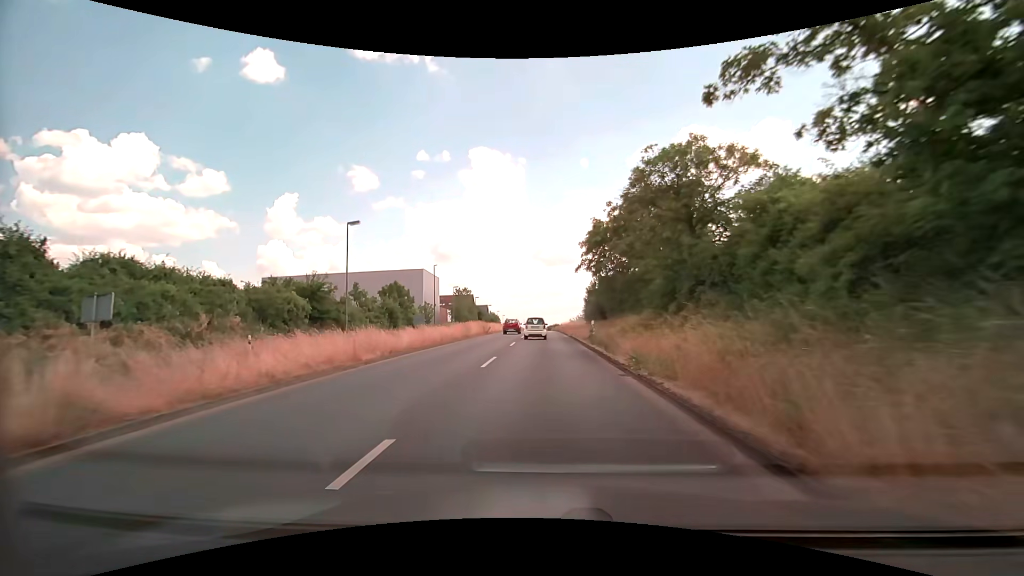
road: primary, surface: asphalt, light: Day
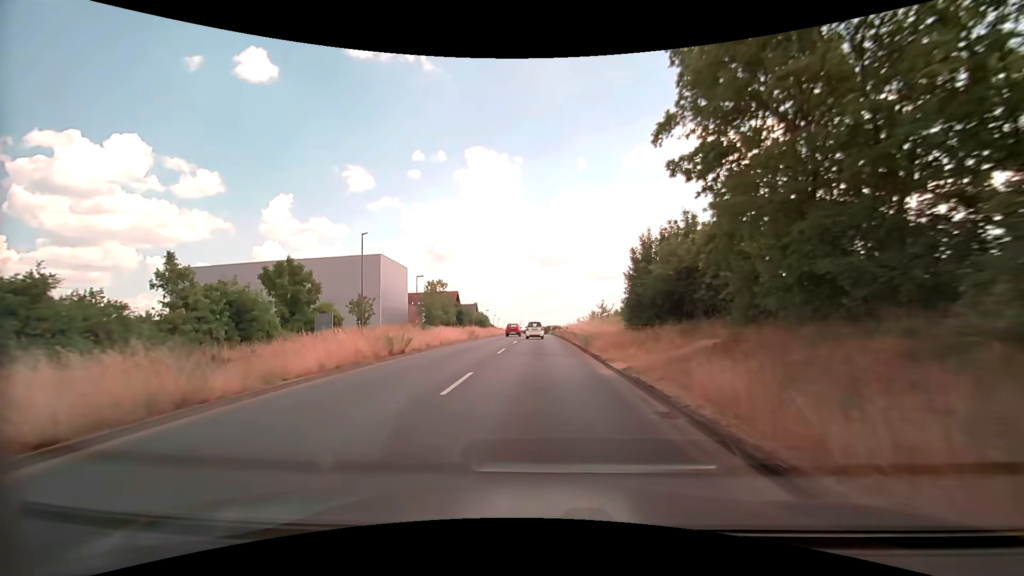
(+0.2, +28.7) m; 0°
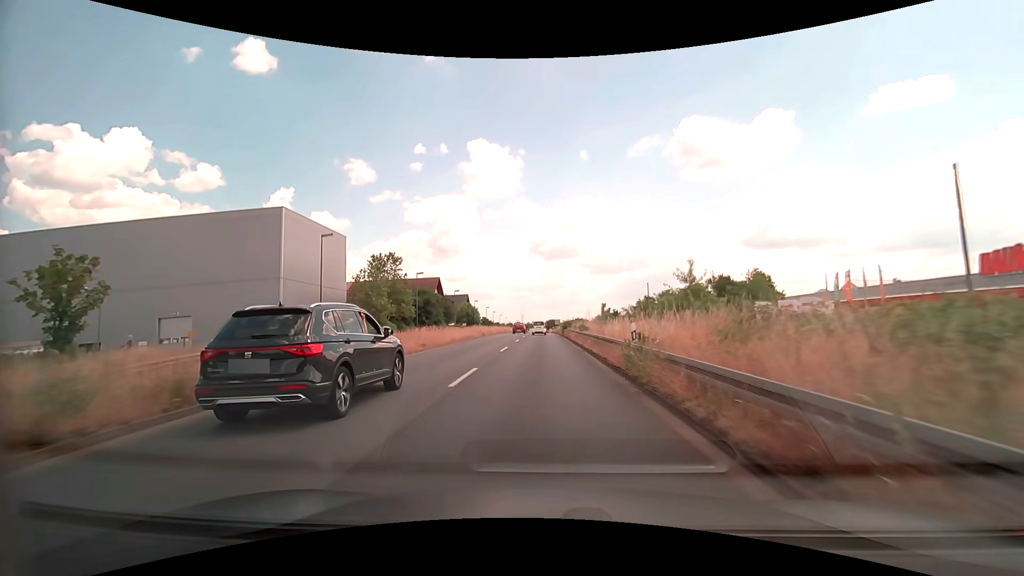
(-0.1, +35.1) m; 0°
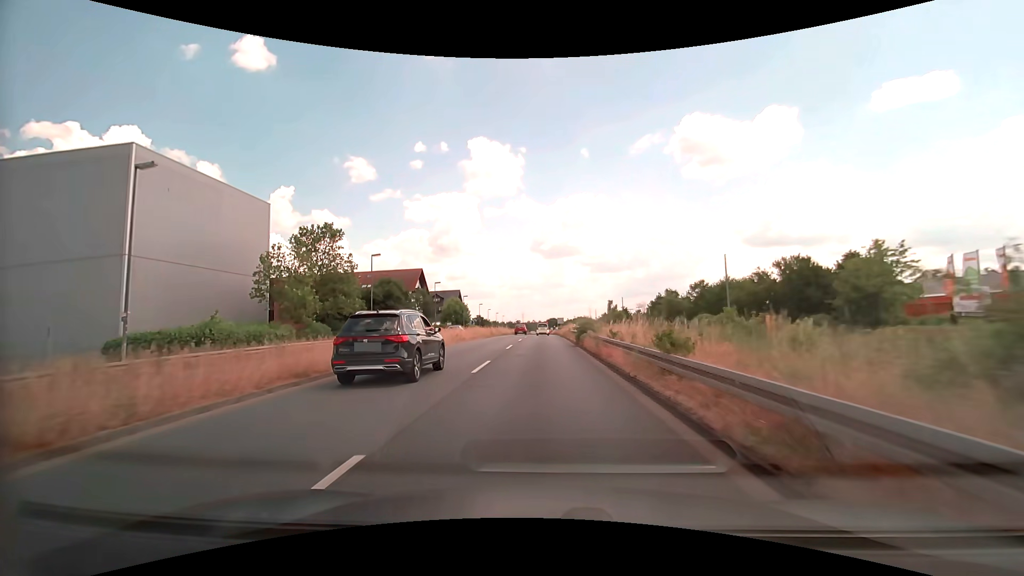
(0.0, +21.0) m; 0°
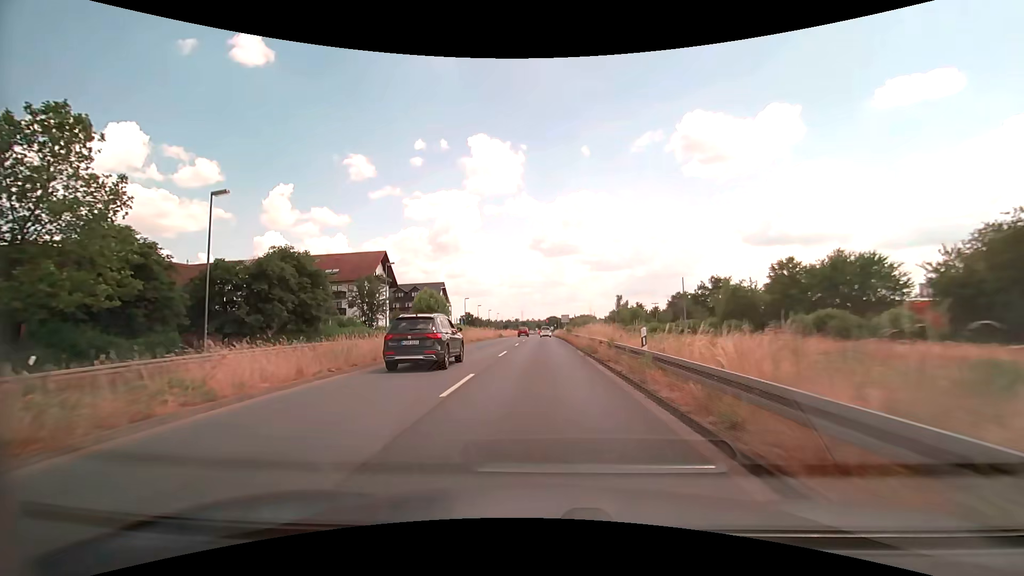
(-0.1, +28.2) m; 0°
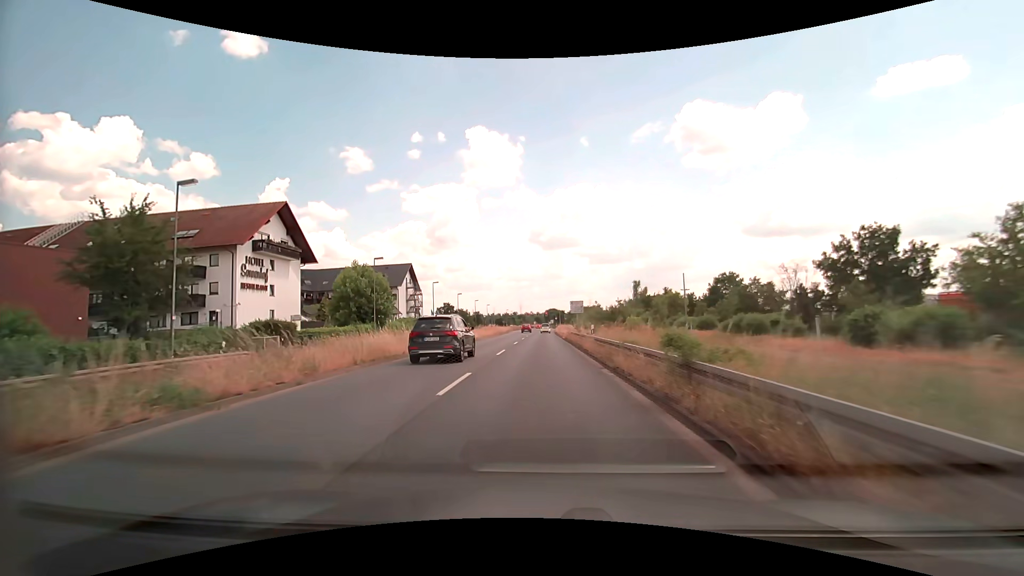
(0.0, +36.0) m; 0°
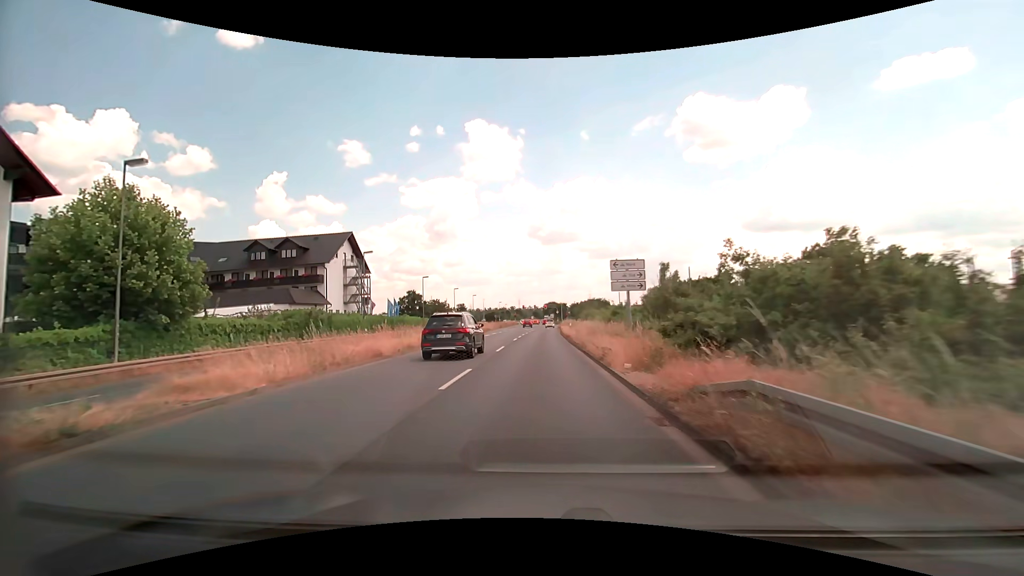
(-0.1, +35.5) m; 0°
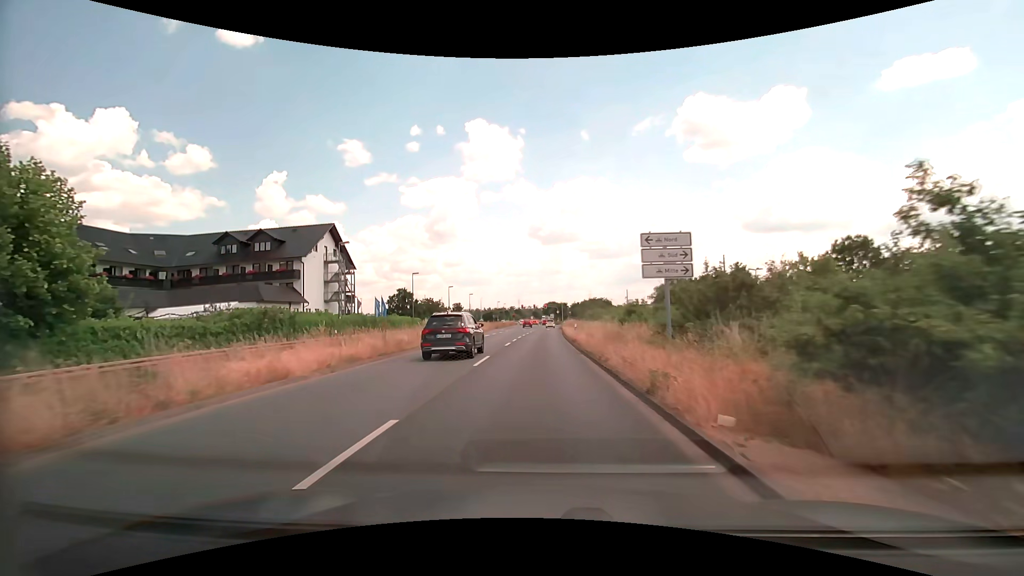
(0.0, +7.0) m; 0°
(0, +10) (0, +20) (0, +30) (0, +40) (0, +50) (0, +60) (+1, +70) (+1, +80) (+1, +90) (+1, +100) m
